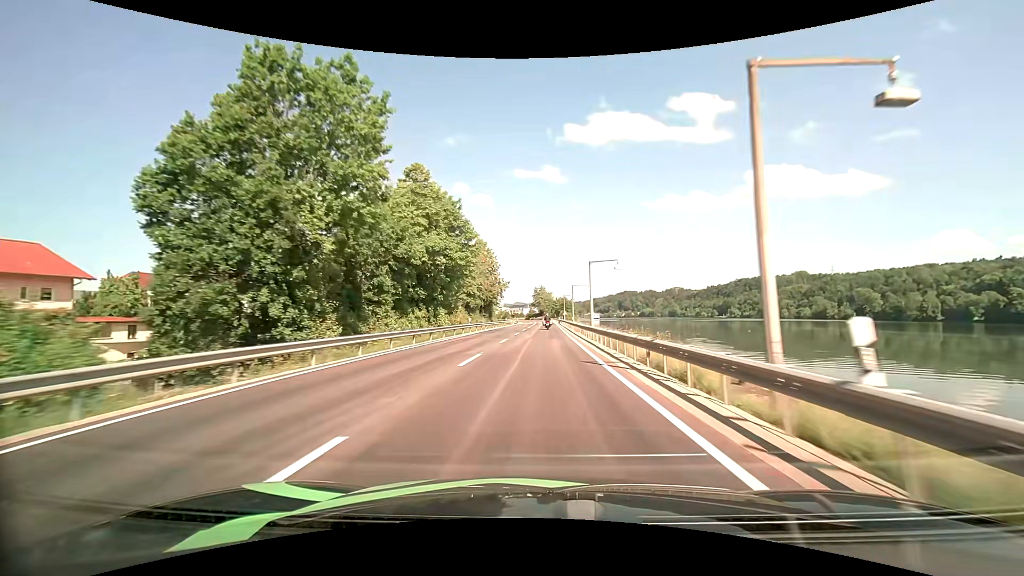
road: primary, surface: asphalt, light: Day
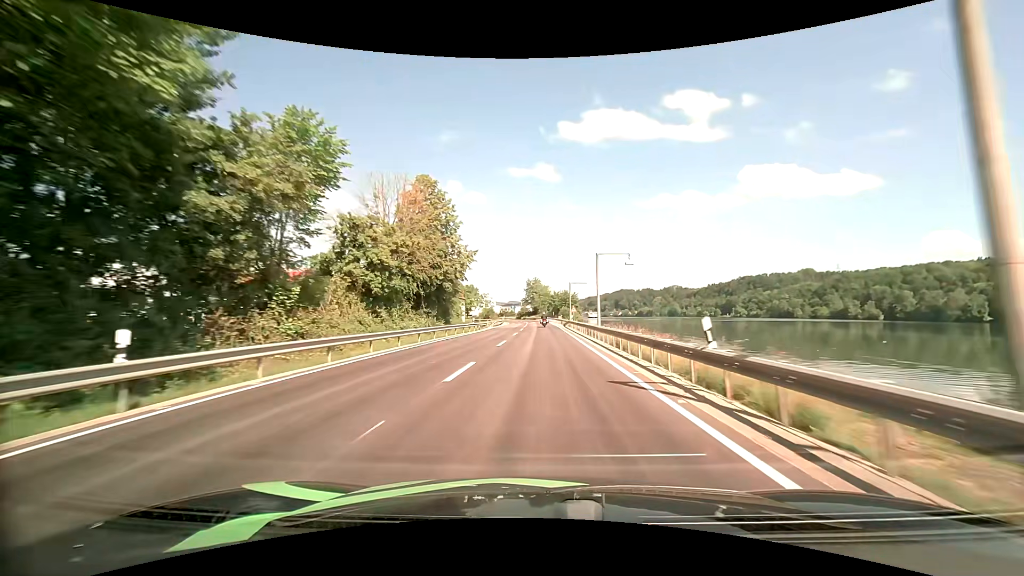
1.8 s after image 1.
(+0.3, +39.7) m; +1°
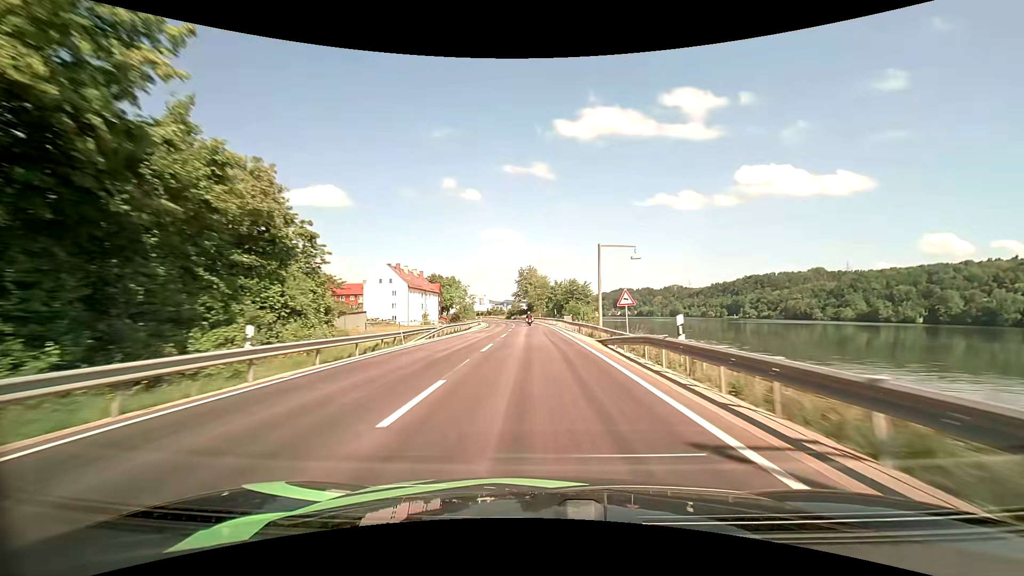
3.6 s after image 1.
(+0.2, +40.2) m; 0°
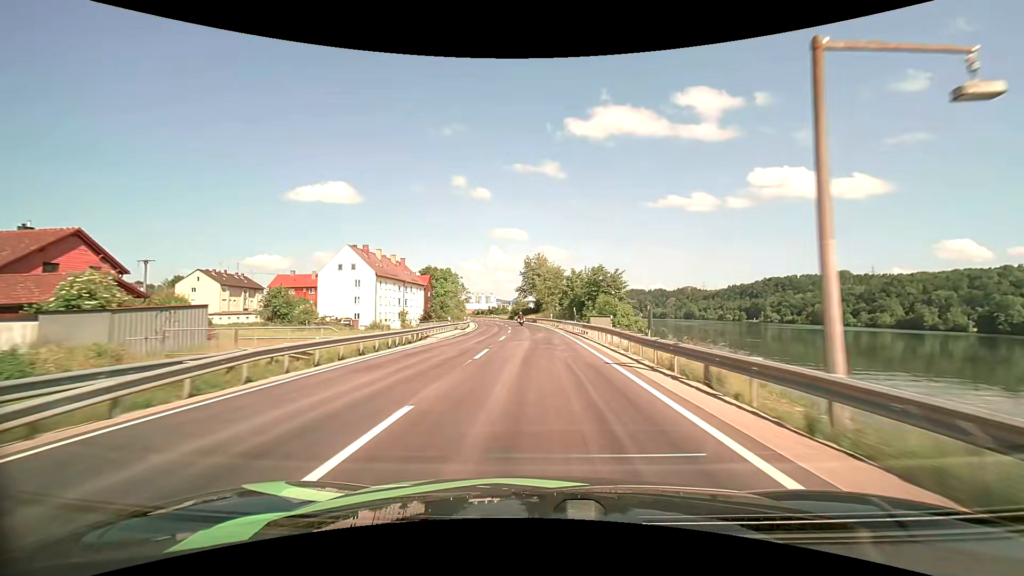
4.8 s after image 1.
(-0.2, +26.8) m; -1°
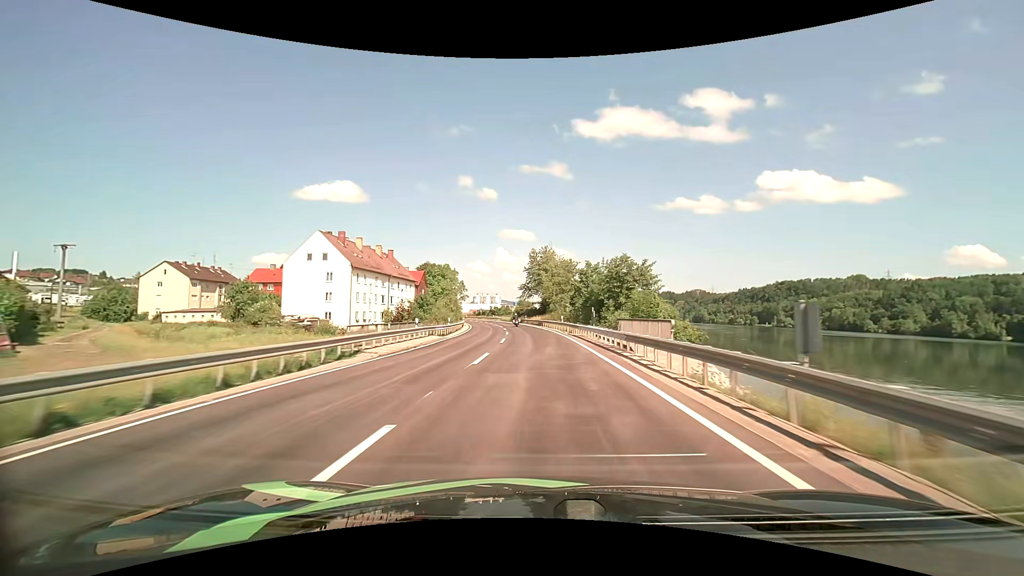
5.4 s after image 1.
(-0.1, +13.3) m; -1°
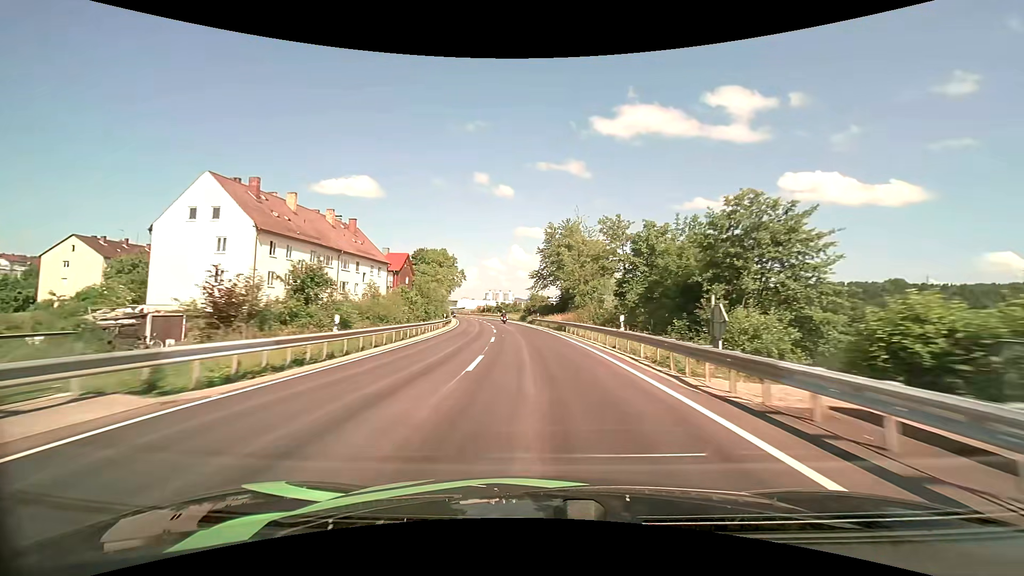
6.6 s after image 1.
(-0.3, +26.5) m; -1°
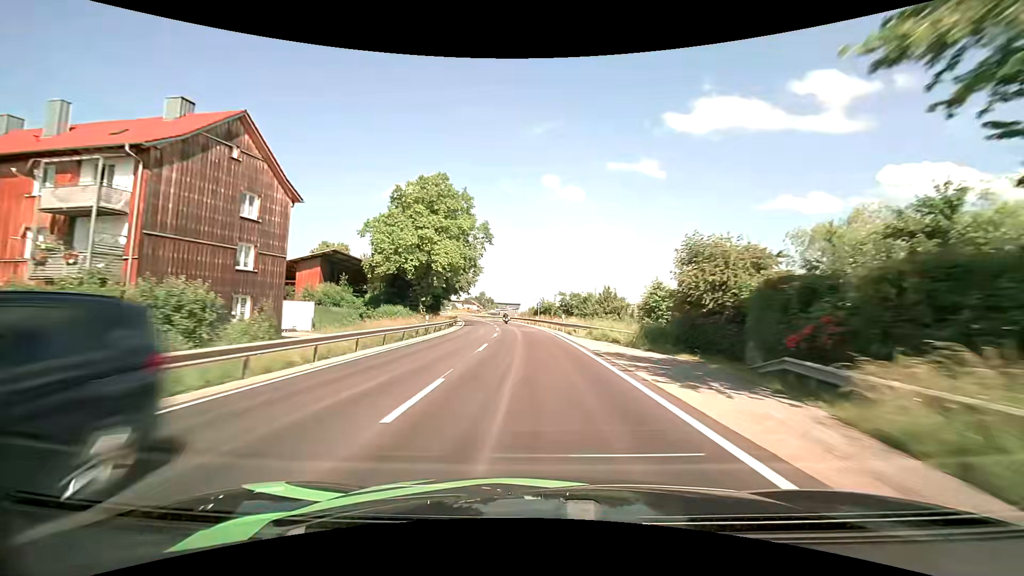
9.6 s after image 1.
(-4.5, +65.8) m; -8°
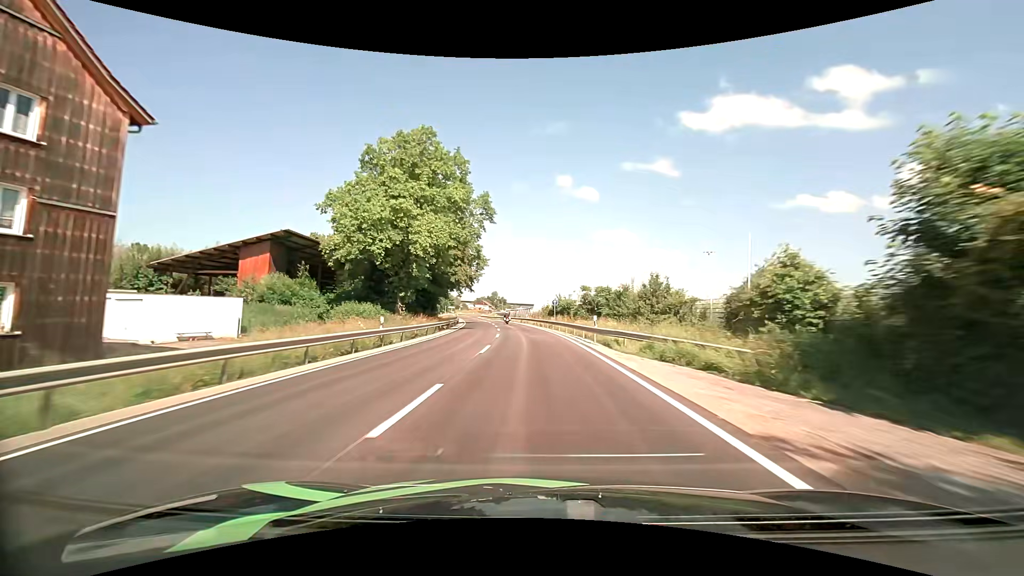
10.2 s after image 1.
(-0.2, +13.4) m; -1°
(0, +10) (0, +20) (-1, +30) (-2, +40) (-3, +50) (-4, +60) (-5, +70) (-6, +80) (-8, +90) (-10, +99) m
